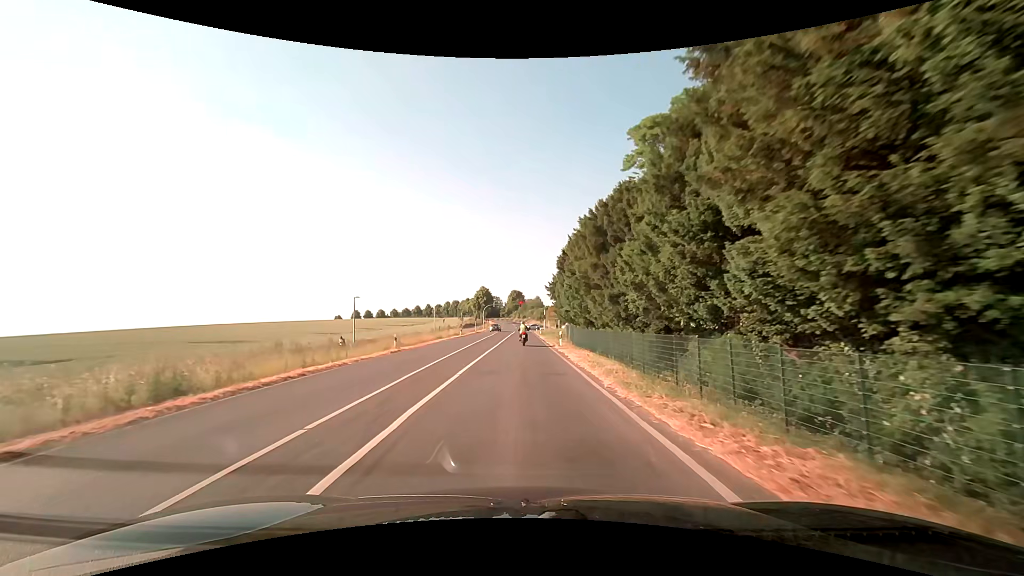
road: secondary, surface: asphalt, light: Day
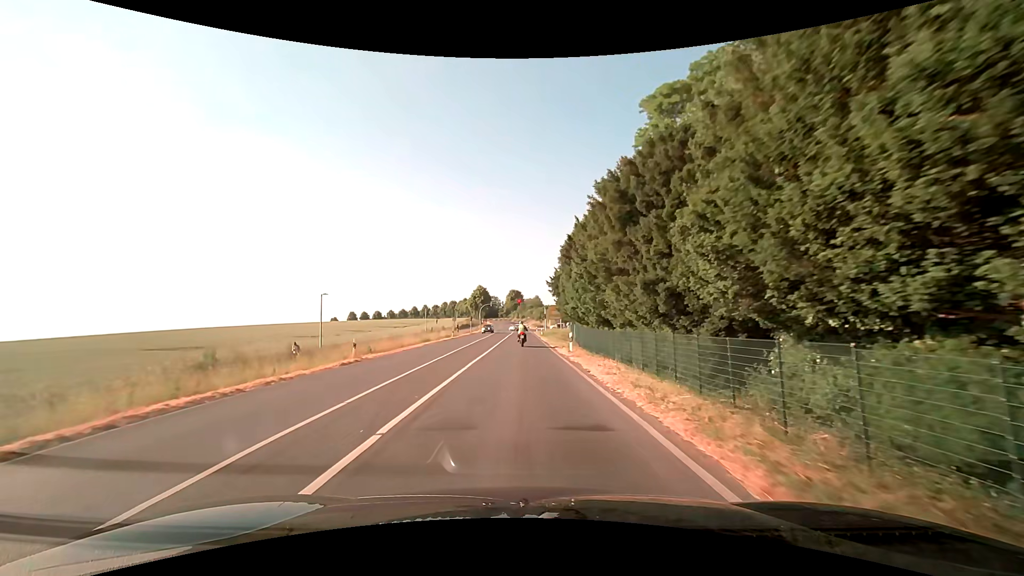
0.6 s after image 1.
(0.0, +7.5) m; +1°
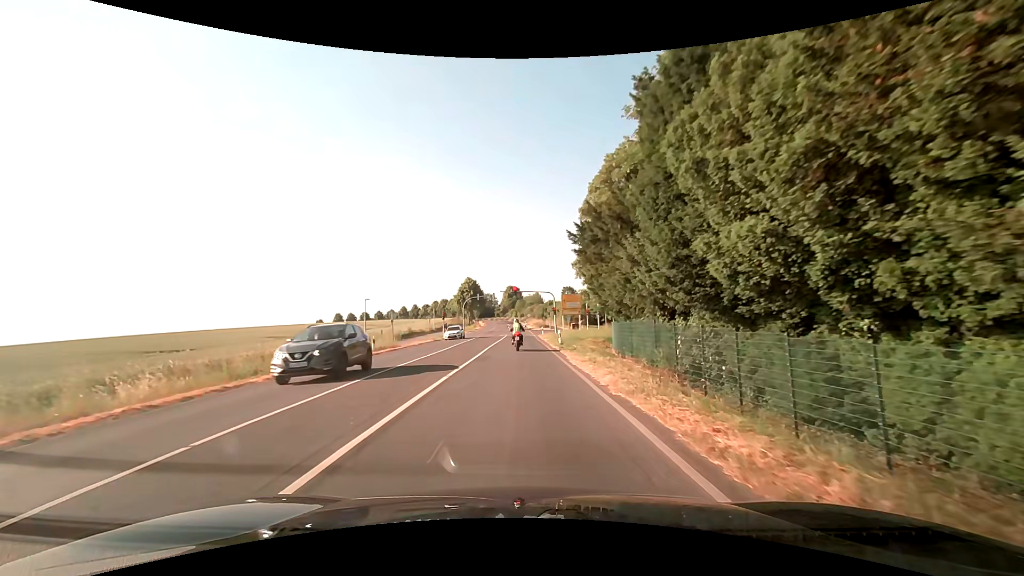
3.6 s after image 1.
(-0.1, +33.1) m; 0°
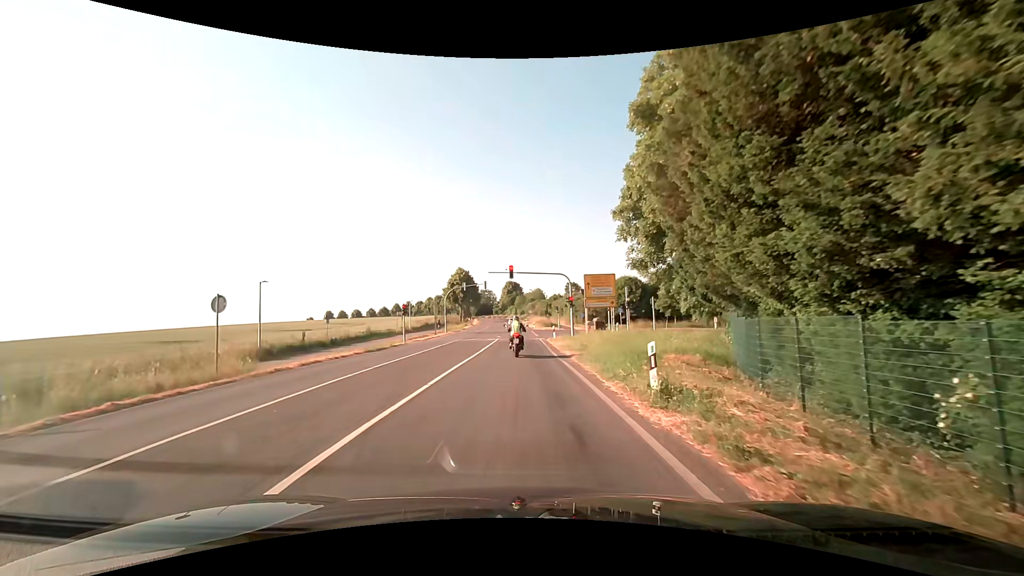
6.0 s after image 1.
(+0.1, +22.0) m; 0°
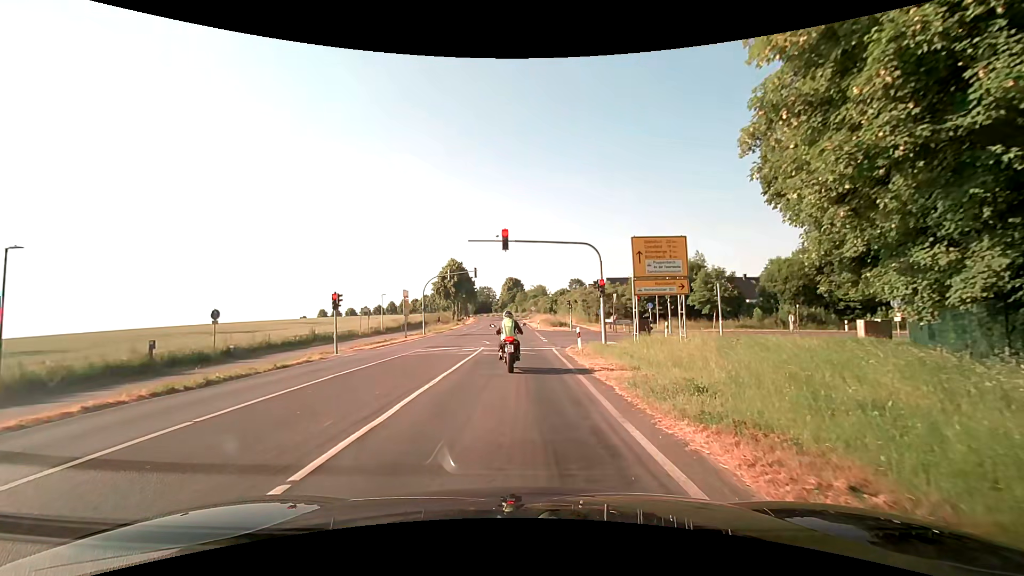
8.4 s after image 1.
(+0.1, +16.2) m; 0°
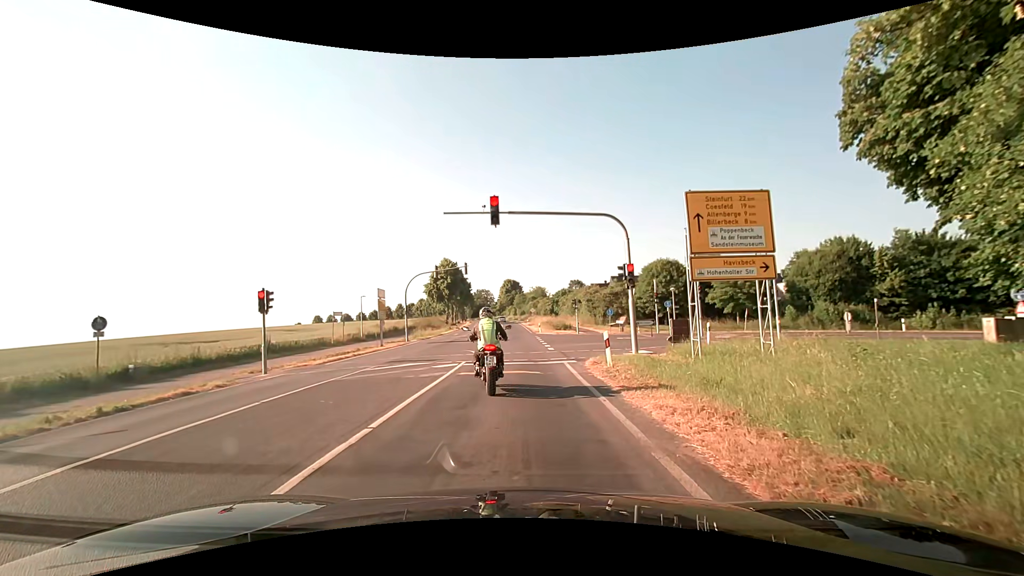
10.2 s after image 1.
(0.0, +7.5) m; +1°
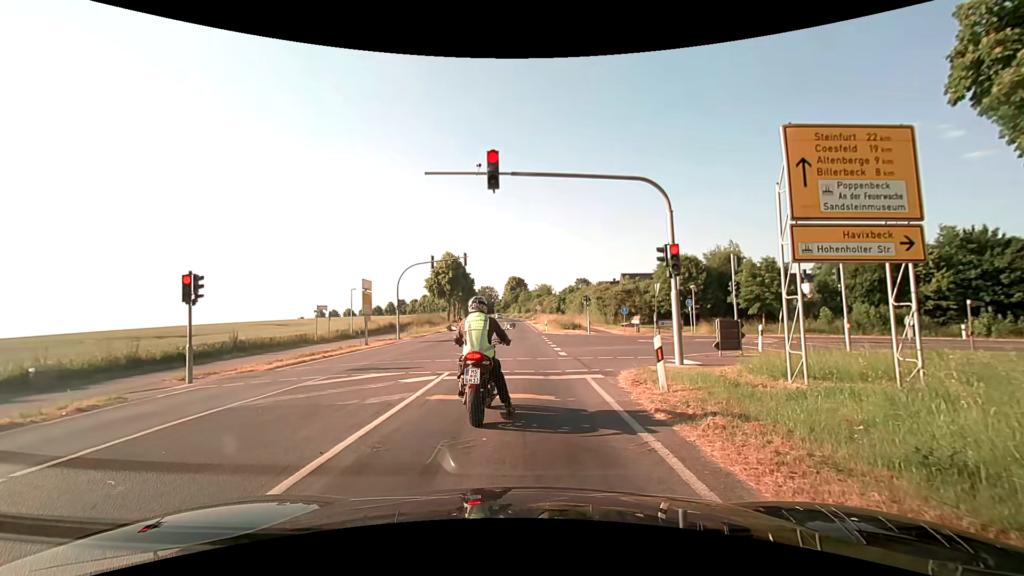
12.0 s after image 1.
(0.0, +4.8) m; 0°
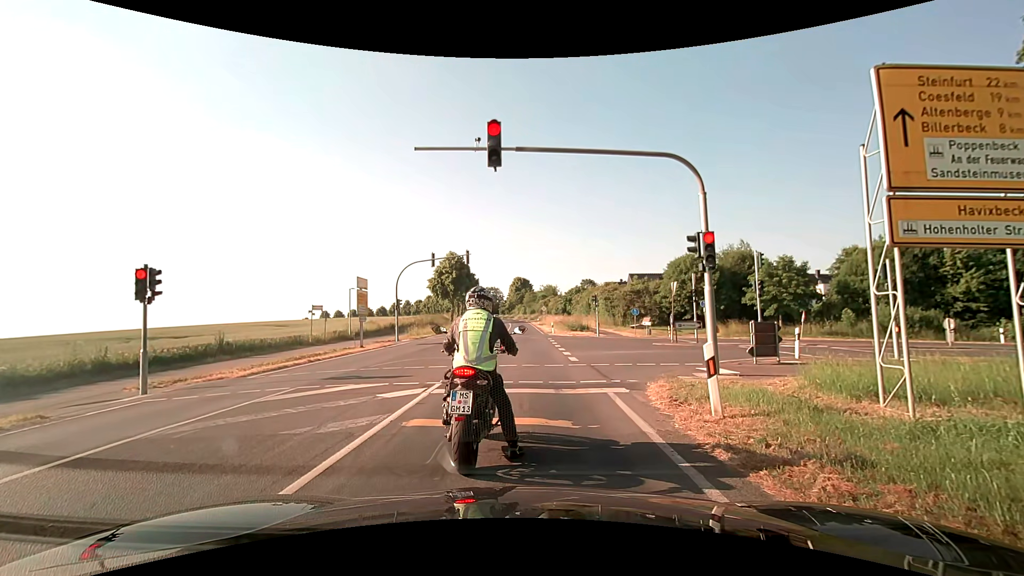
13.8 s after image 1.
(0.0, +2.1) m; +1°
(0, +10) (-1, +20) (-1, +30) (-2, +40) (-2, +50) (-3, +60) (-3, +70) (-4, +80) (-4, +90) (-5, +100) m
